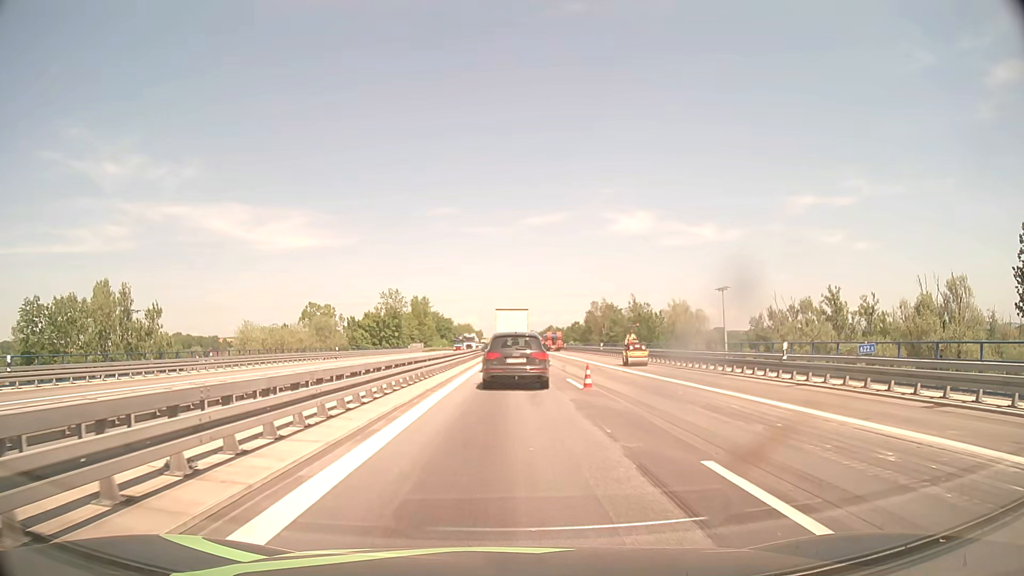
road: motorway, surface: asphalt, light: Day
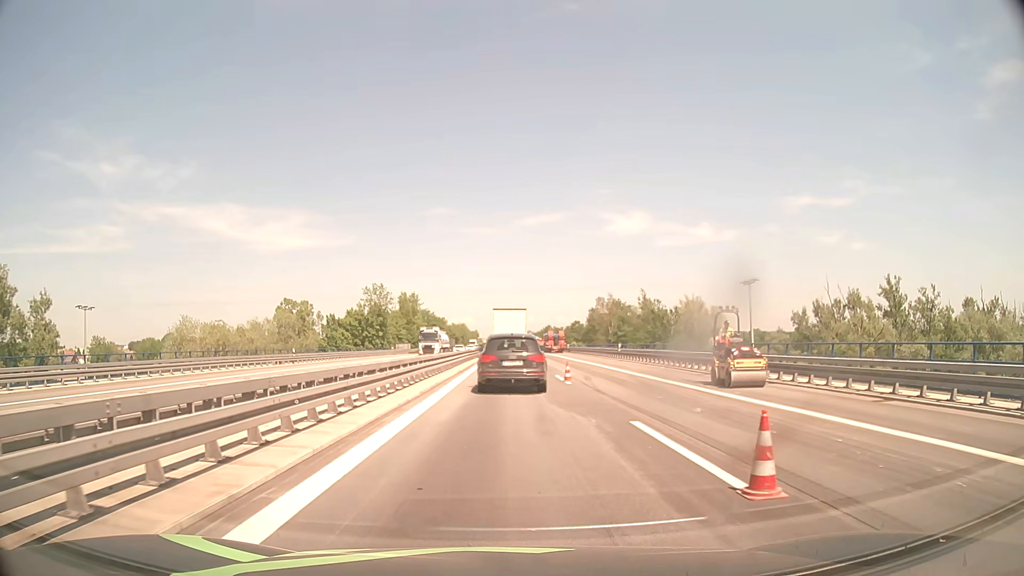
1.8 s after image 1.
(0.0, +13.8) m; 0°
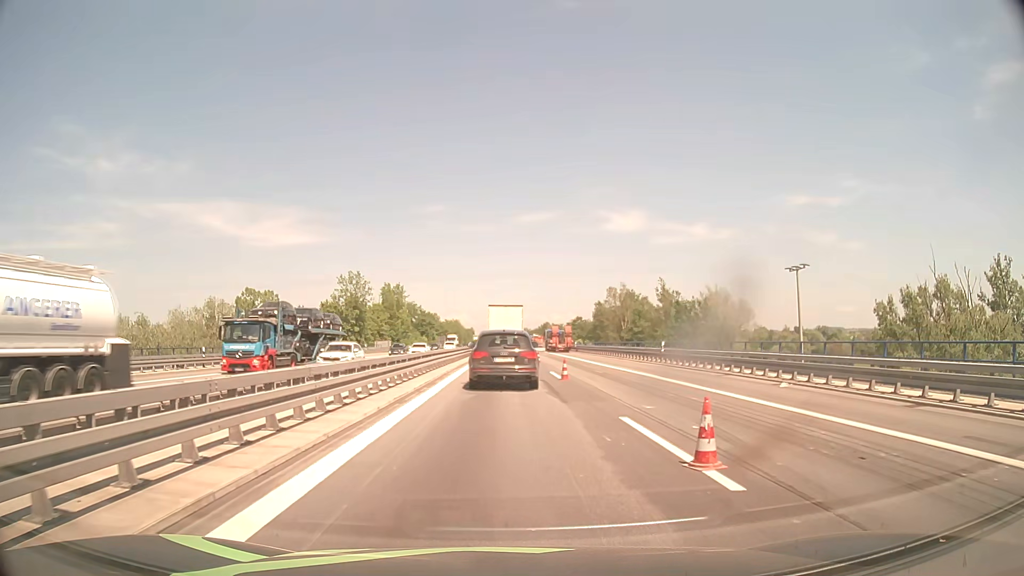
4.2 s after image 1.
(0.0, +17.7) m; 0°
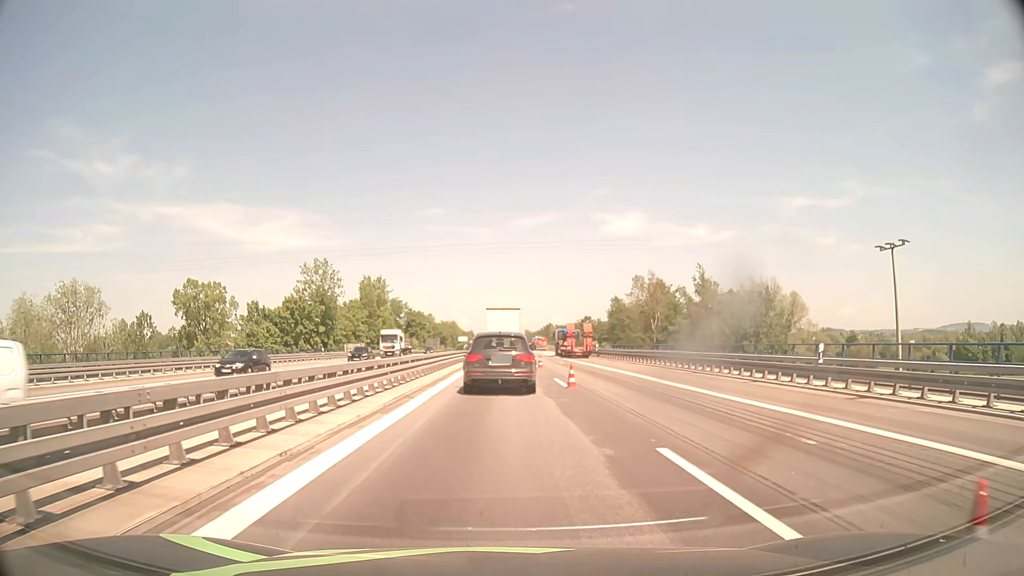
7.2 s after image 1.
(0.0, +21.5) m; 0°
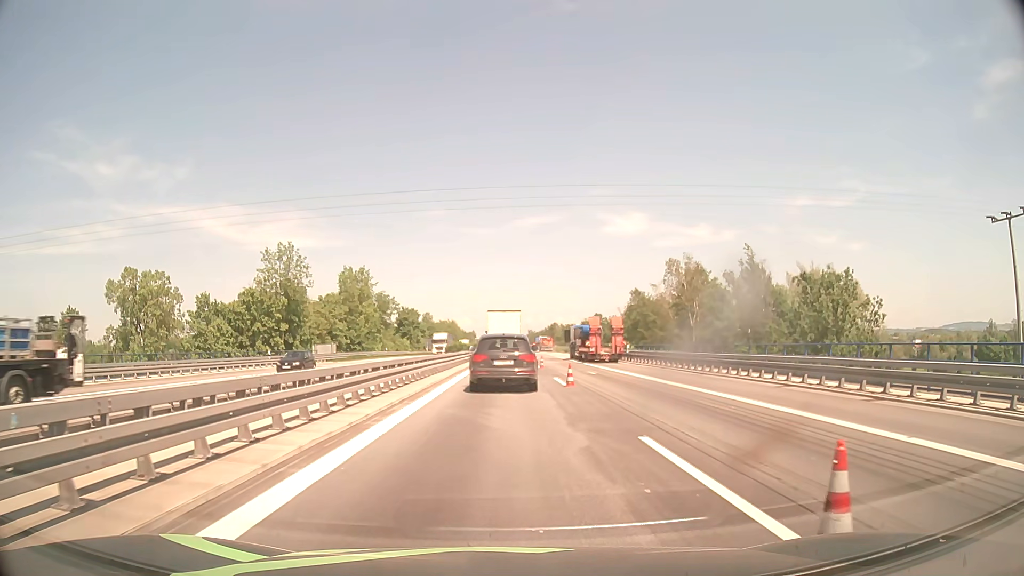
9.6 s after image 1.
(0.0, +16.9) m; 0°
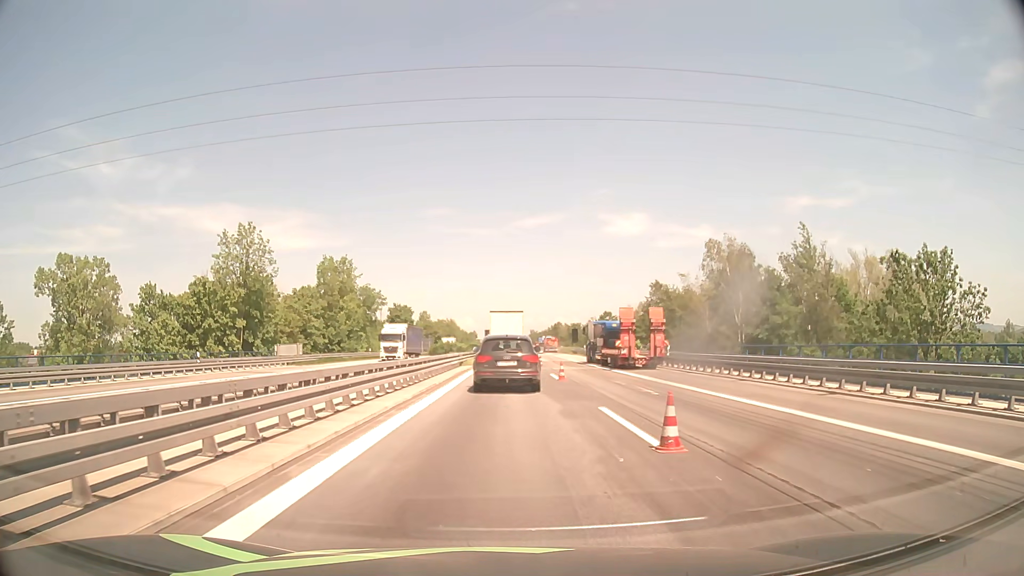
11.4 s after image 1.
(0.0, +13.3) m; 0°
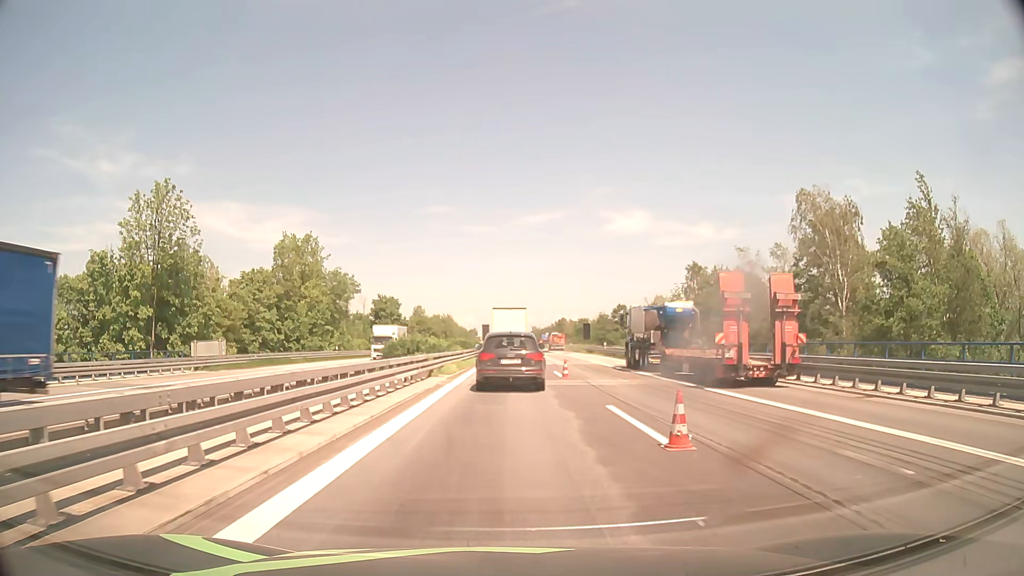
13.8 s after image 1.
(+0.1, +18.1) m; 0°
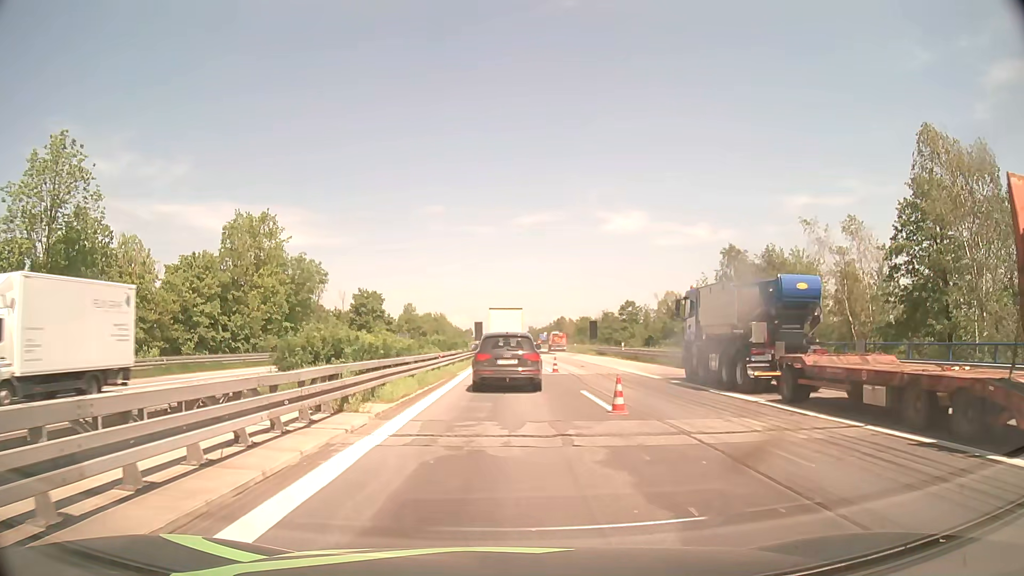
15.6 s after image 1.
(+0.1, +13.4) m; 0°
(0, +10) (0, +20) (0, +30) (0, +40) (0, +50) (0, +60) (0, +70) (0, +80) (+1, +90) (+1, +100) m
